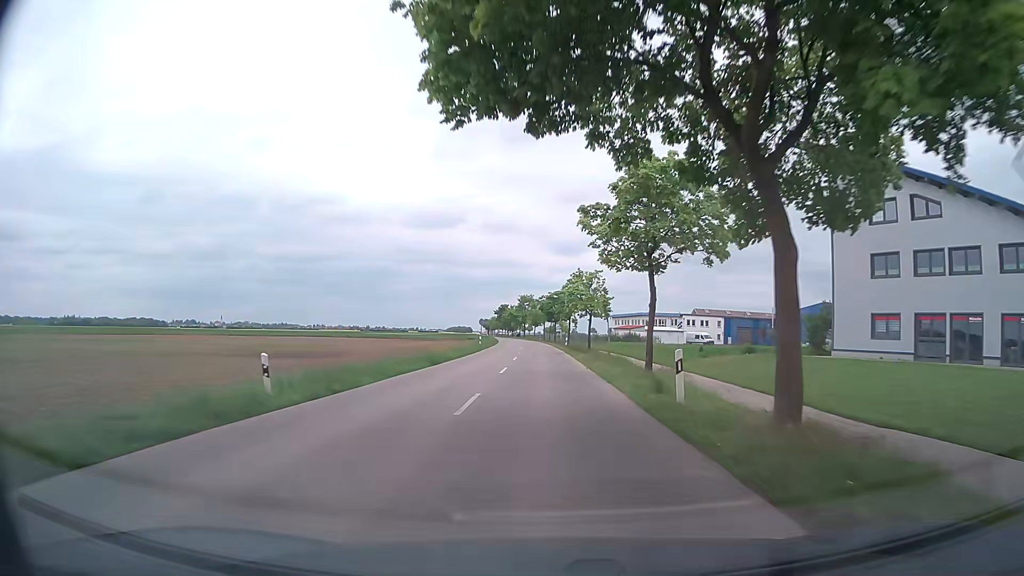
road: tertiary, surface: asphalt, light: Day
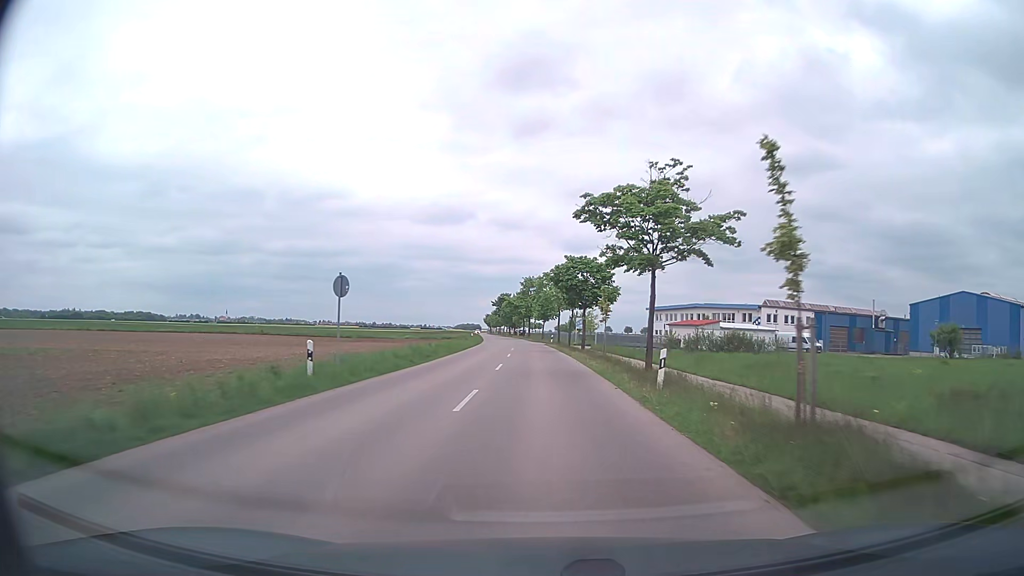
(-0.2, +48.3) m; -1°
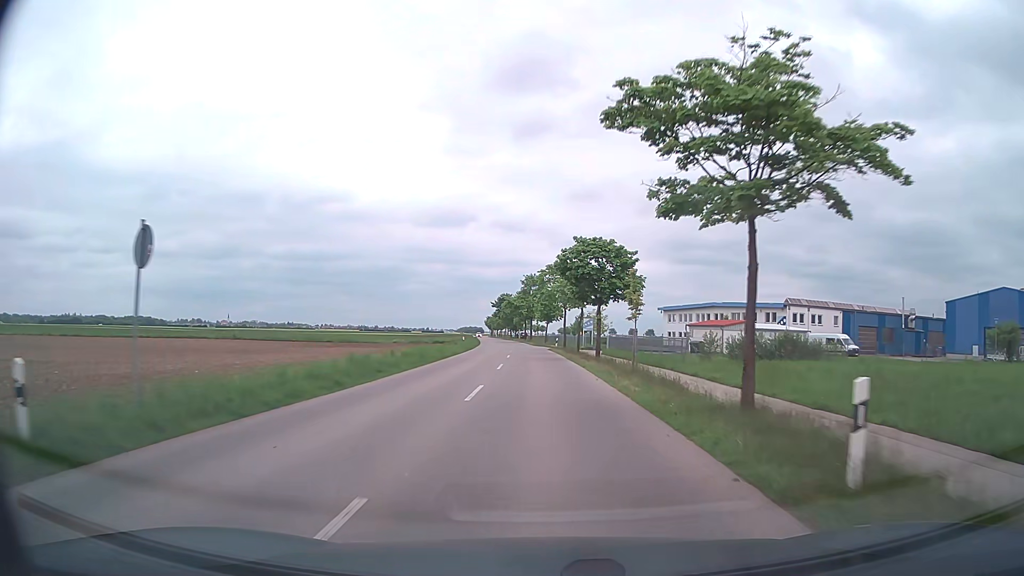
(0.0, +9.9) m; 0°
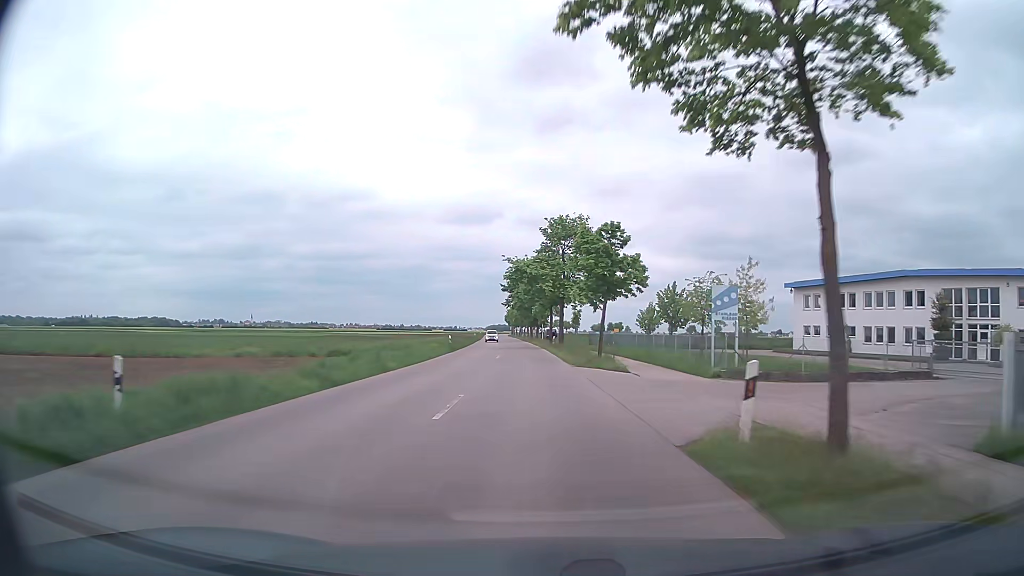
(-0.9, +51.4) m; -2°
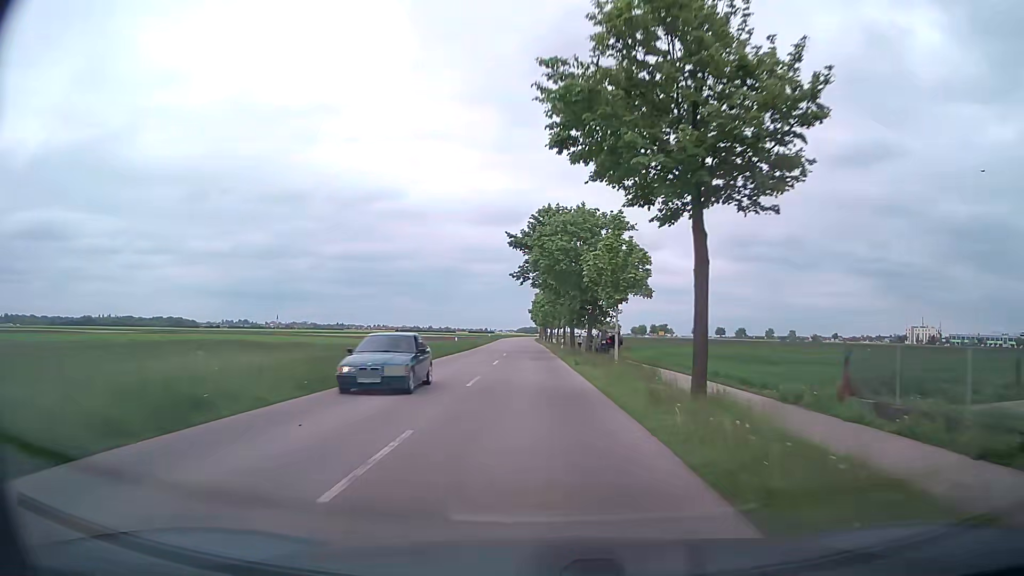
(-1.7, +53.5) m; -3°
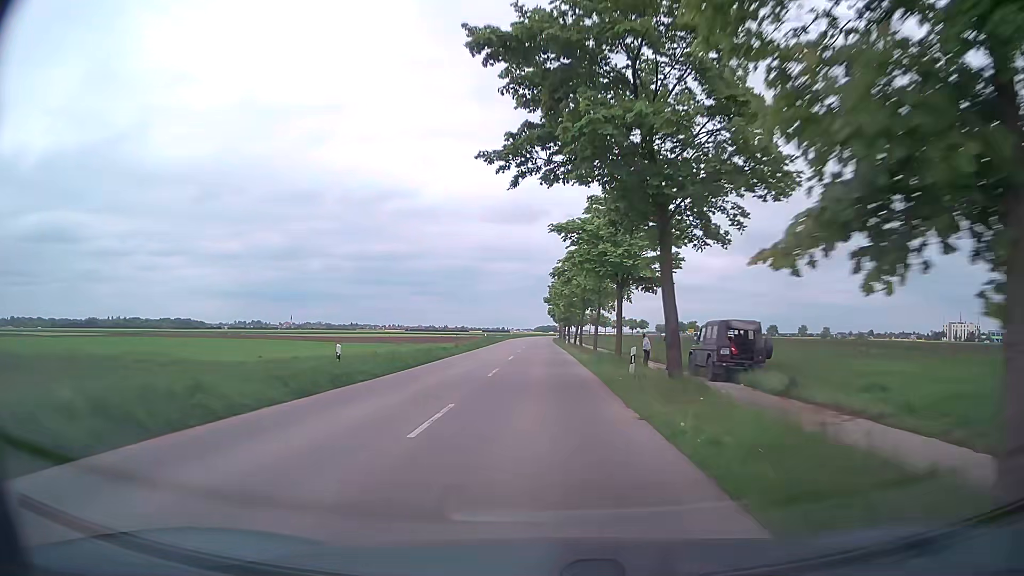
(-0.4, +32.8) m; -1°
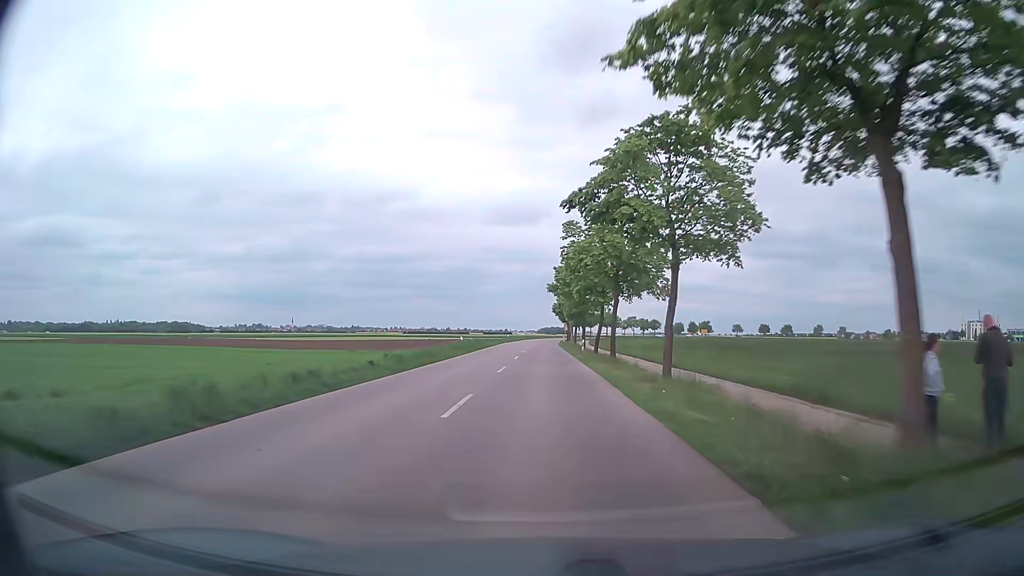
(-0.1, +22.2) m; 0°
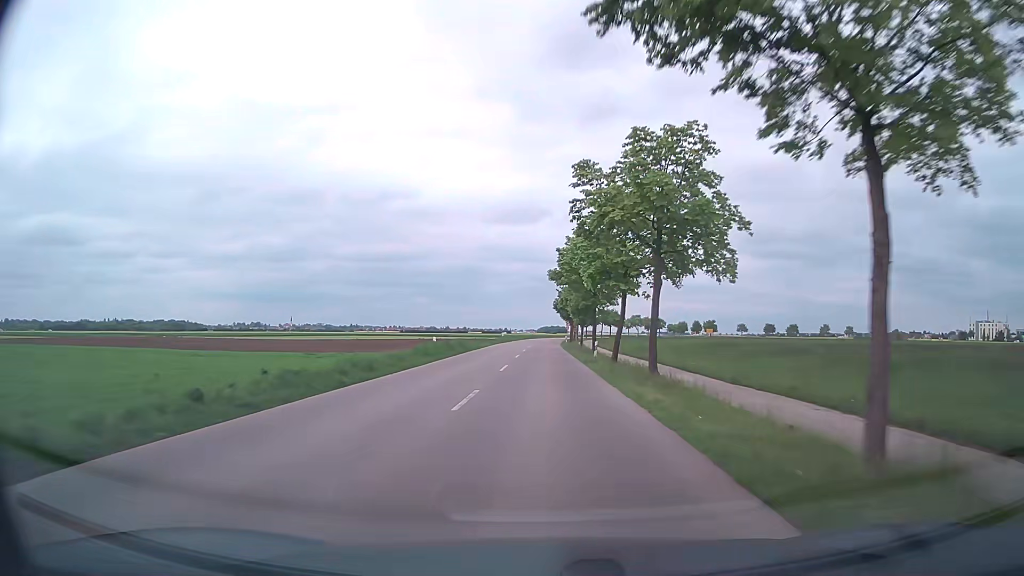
(0.0, +11.2) m; 0°
(0, +10) (0, +20) (0, +30) (0, +40) (0, +50) (0, +60) (0, +70) (+1, +80) (+1, +90) (+1, +100) m
